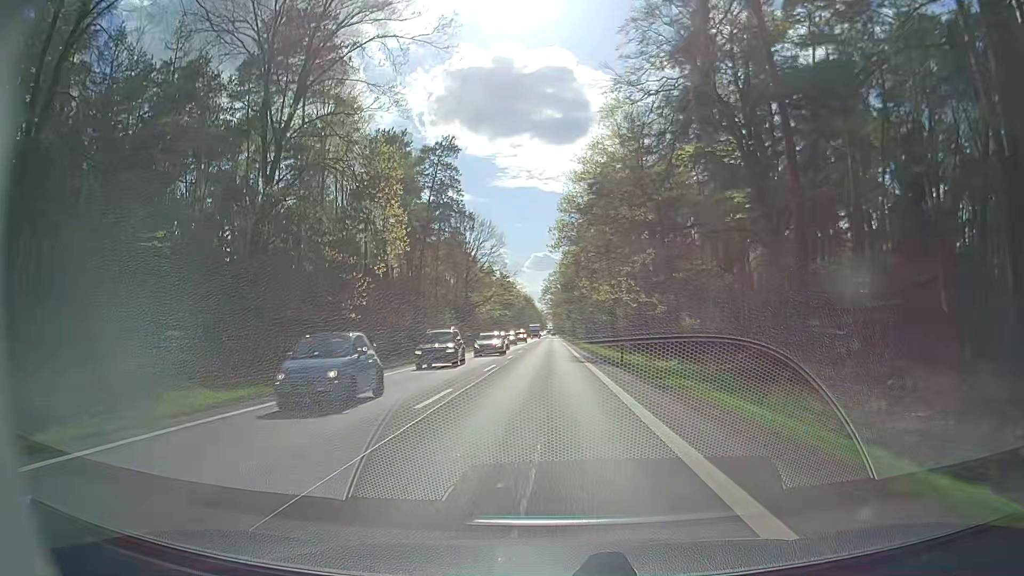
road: secondary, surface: asphalt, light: Day
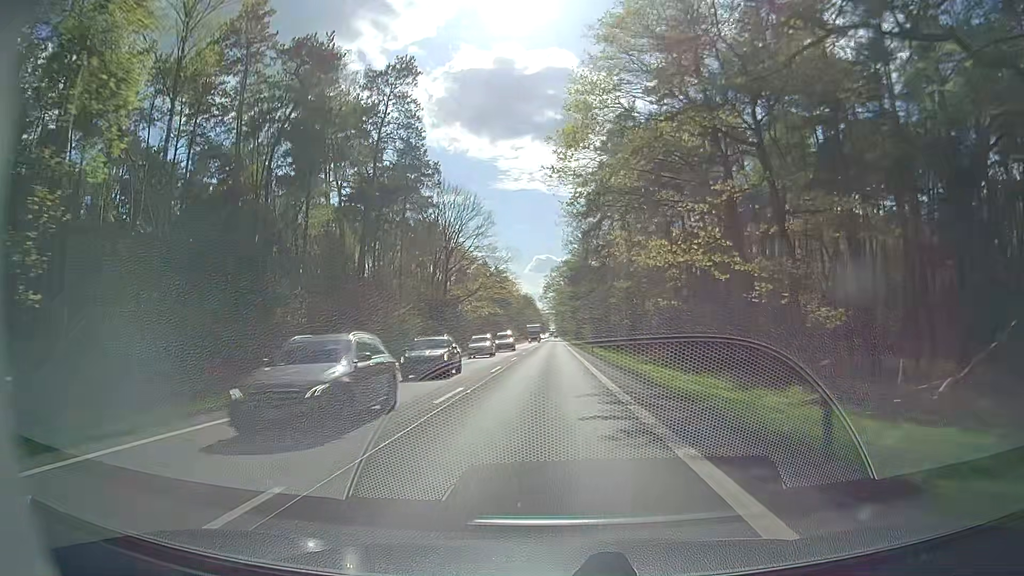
(-0.2, +22.9) m; -1°
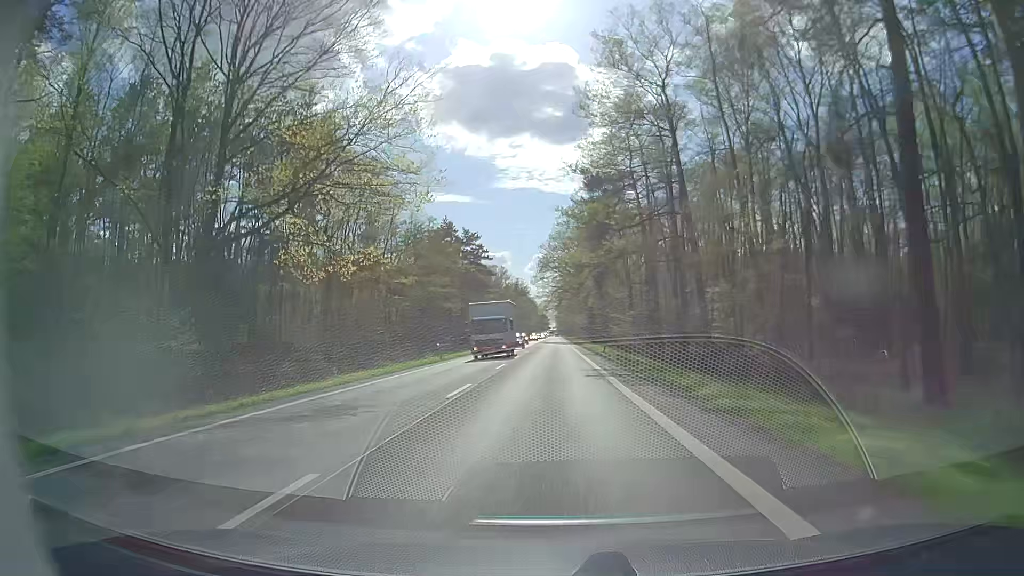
(+0.4, +60.3) m; 0°
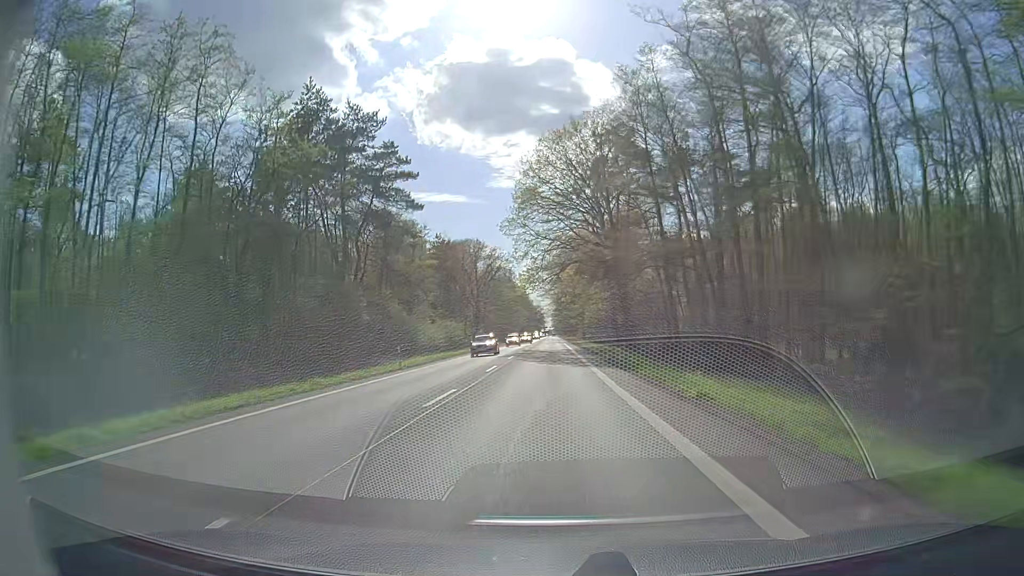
(+0.4, +62.5) m; +1°
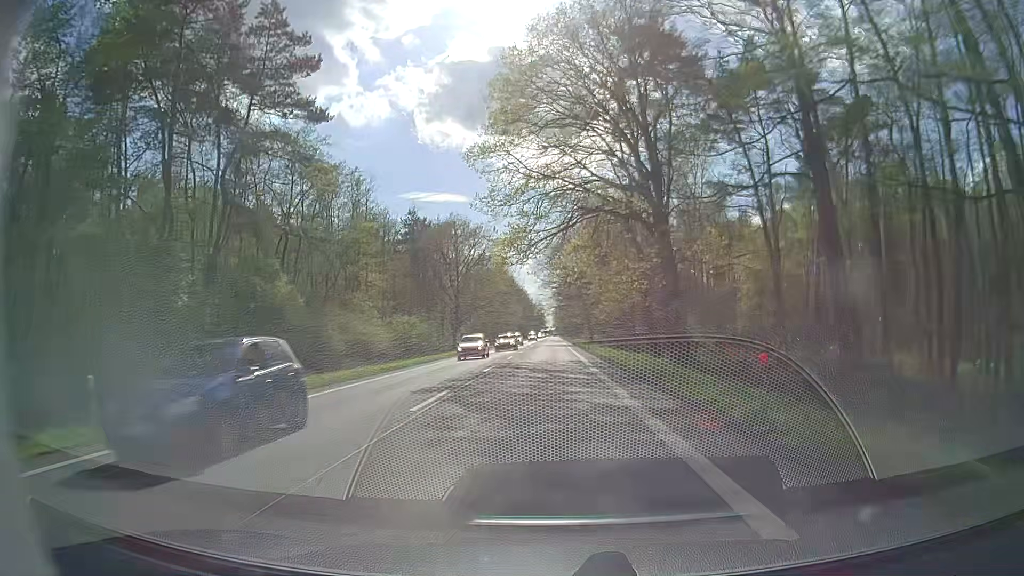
(0.0, +25.2) m; 0°
(0, +10) (0, +20) (0, +30) (0, +40) (0, +50) (0, +60) (-1, +70) (-1, +80) (-1, +90) (-1, +100) m
